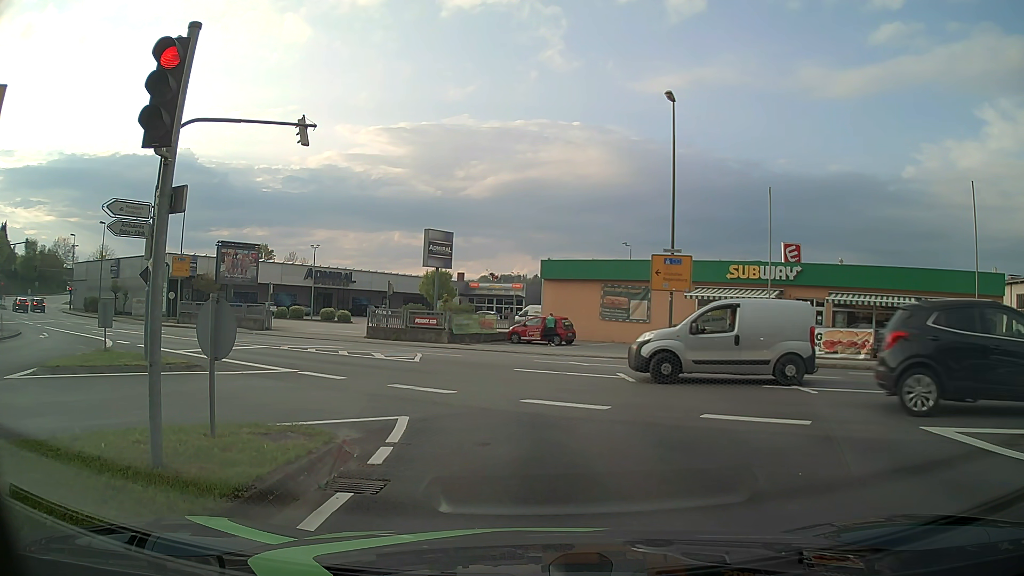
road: tertiary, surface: asphalt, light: Day
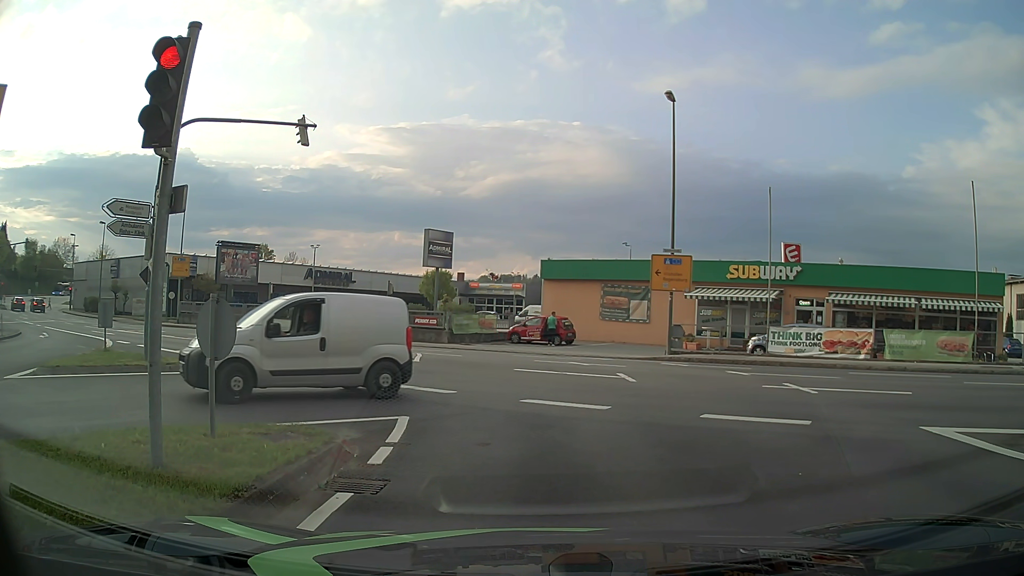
(0.0, 0.0) m; 0°
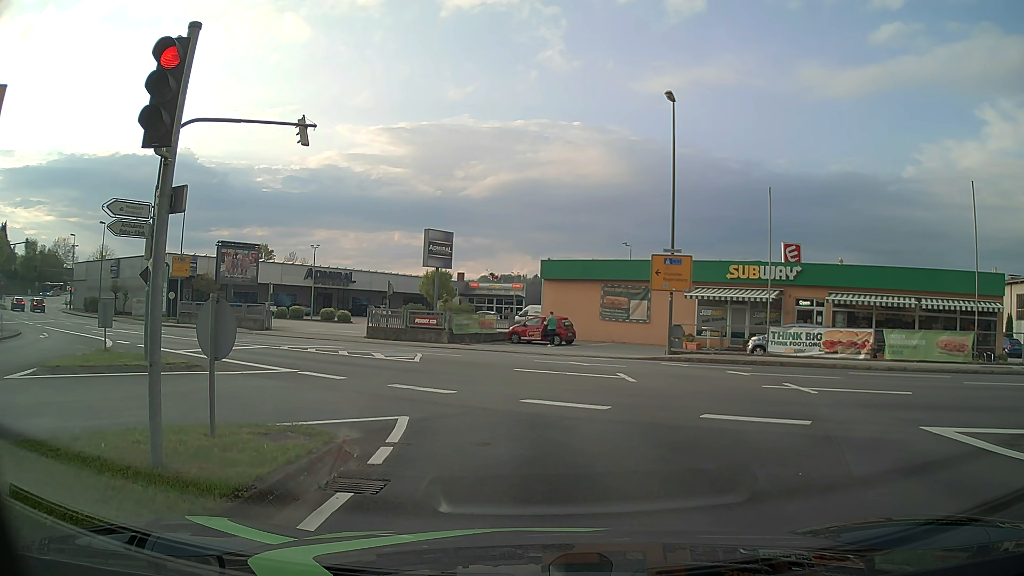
(0.0, 0.0) m; 0°
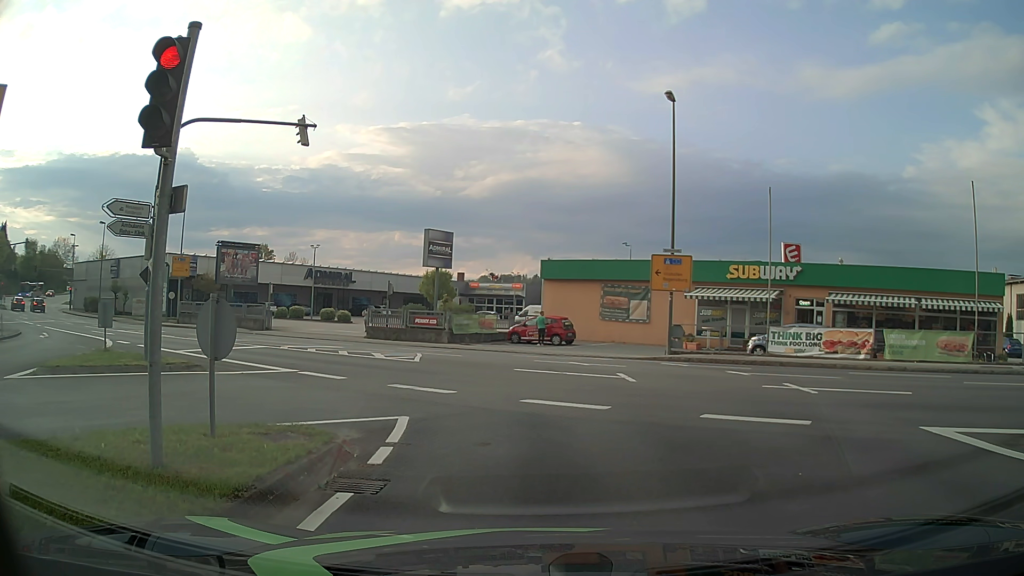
(0.0, 0.0) m; 0°
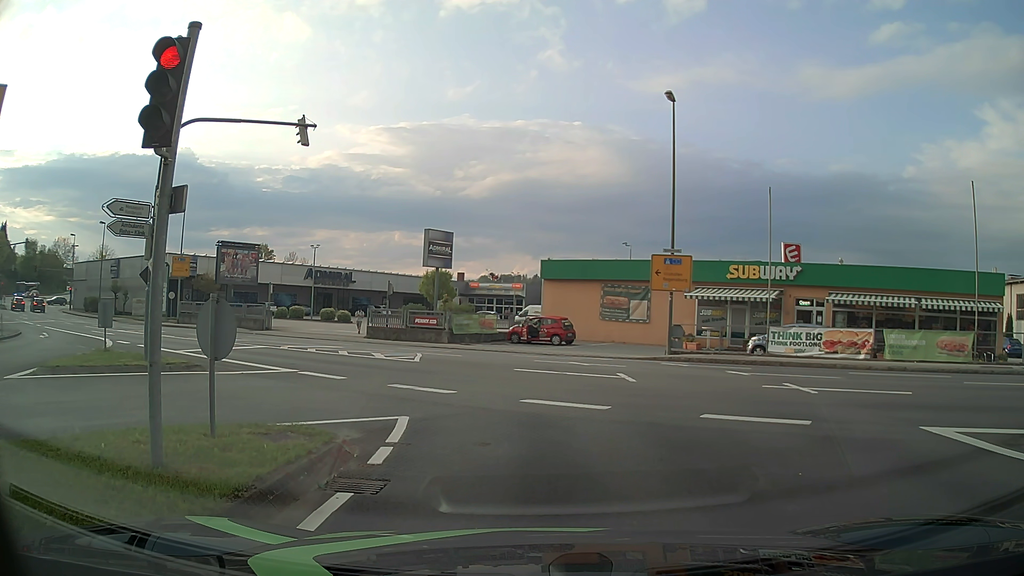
(0.0, 0.0) m; 0°
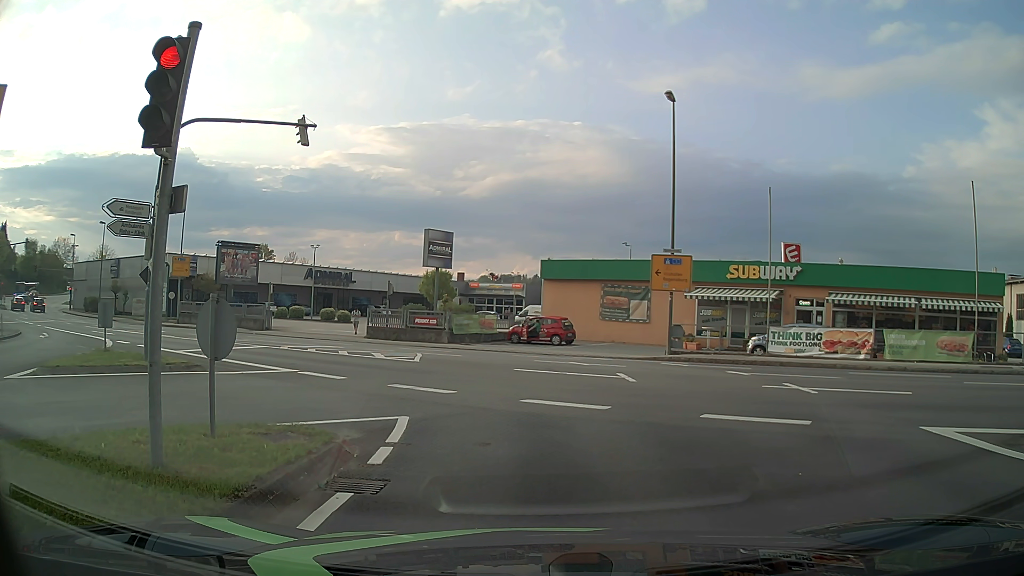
(0.0, 0.0) m; 0°
(0, +10) (-1, +20) (-6, +29) (-14, +35) (-22, +40) (-30, +46) (-39, +51) (-47, +56) (-55, +62) (-63, +68) m
